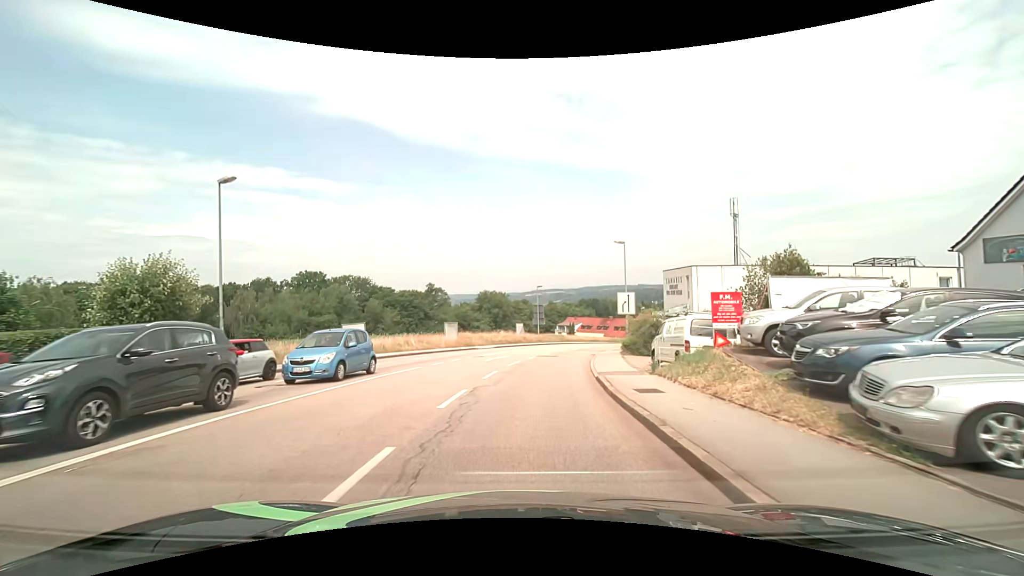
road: tertiary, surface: asphalt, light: Day
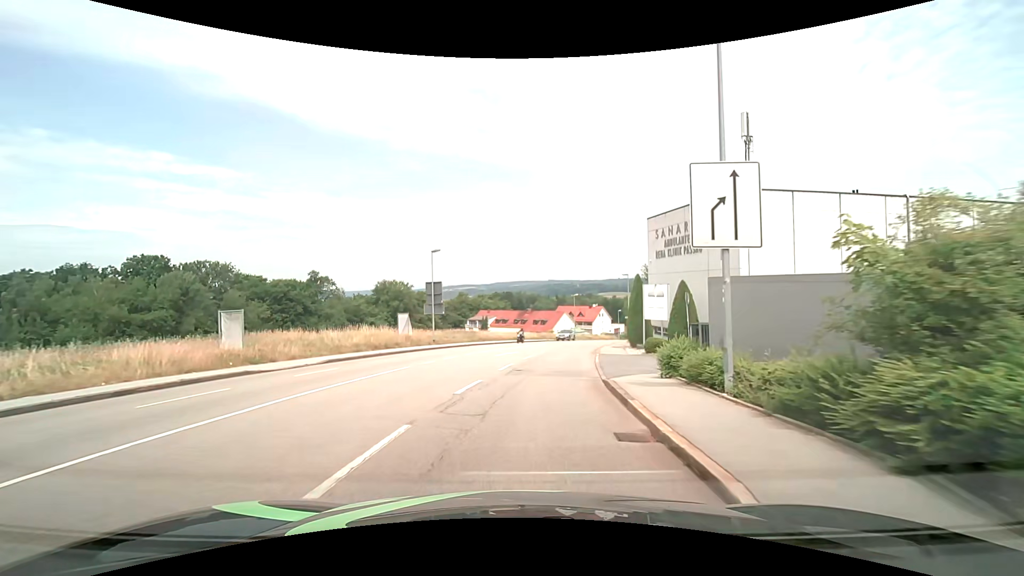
(+2.1, +28.3) m; +10°
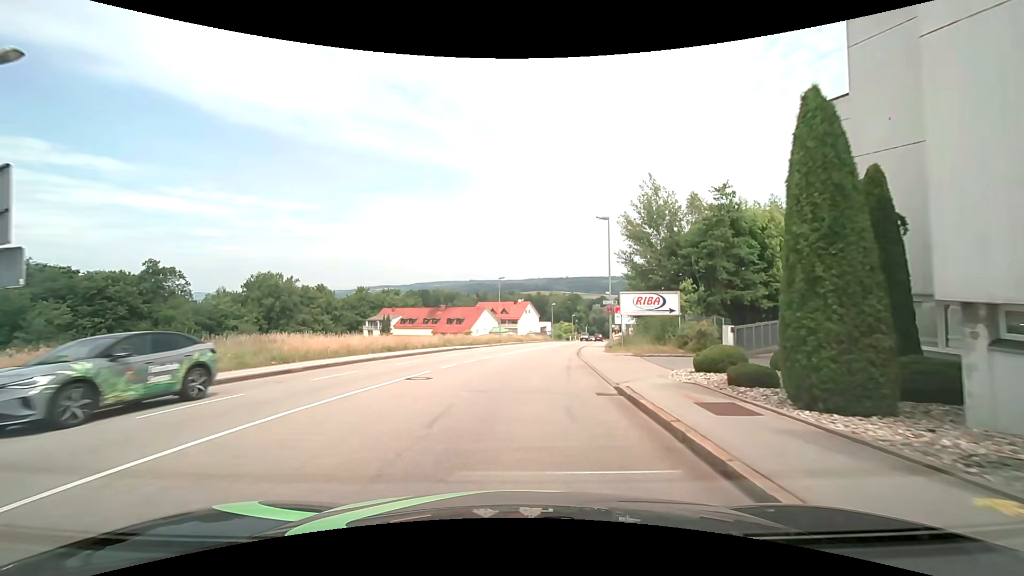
(+2.6, +30.2) m; +8°
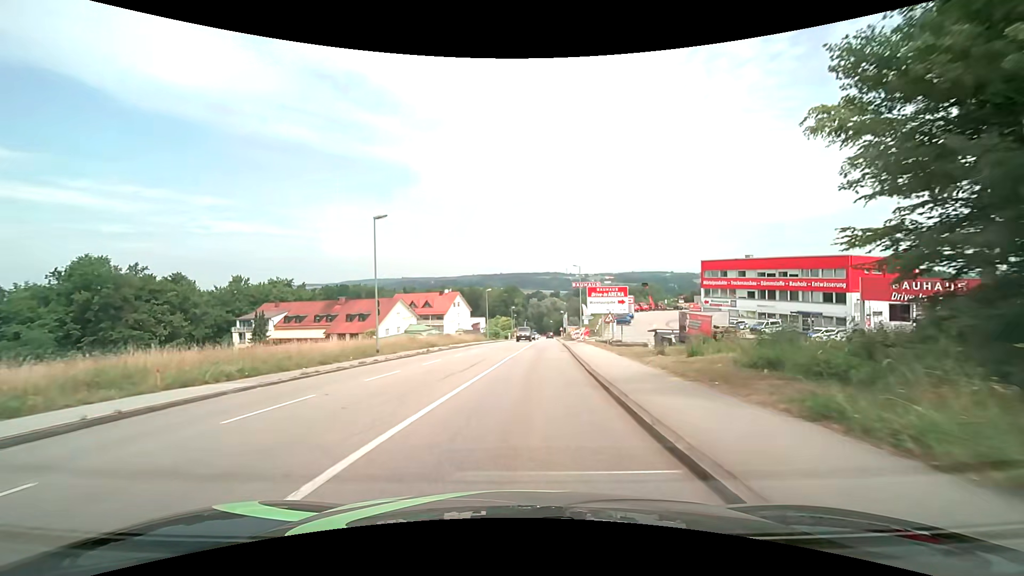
(+2.2, +31.6) m; +8°
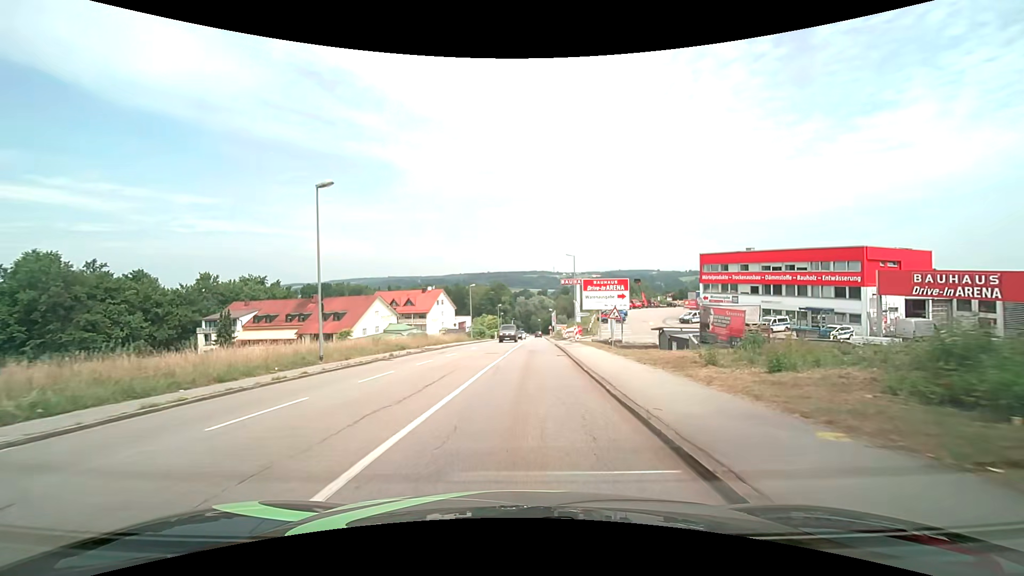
(+0.1, +6.2) m; +2°
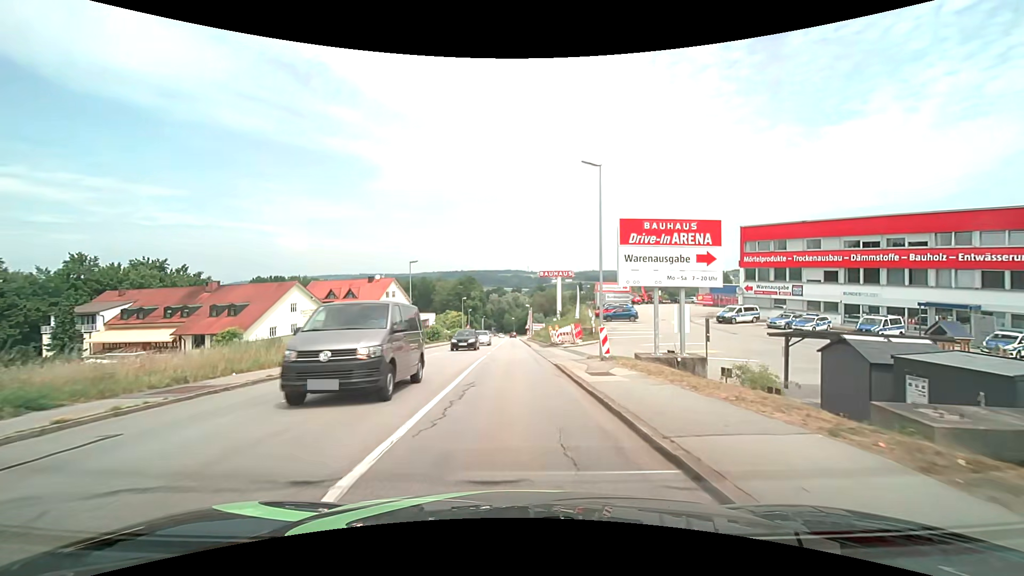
(+0.7, +25.0) m; +3°
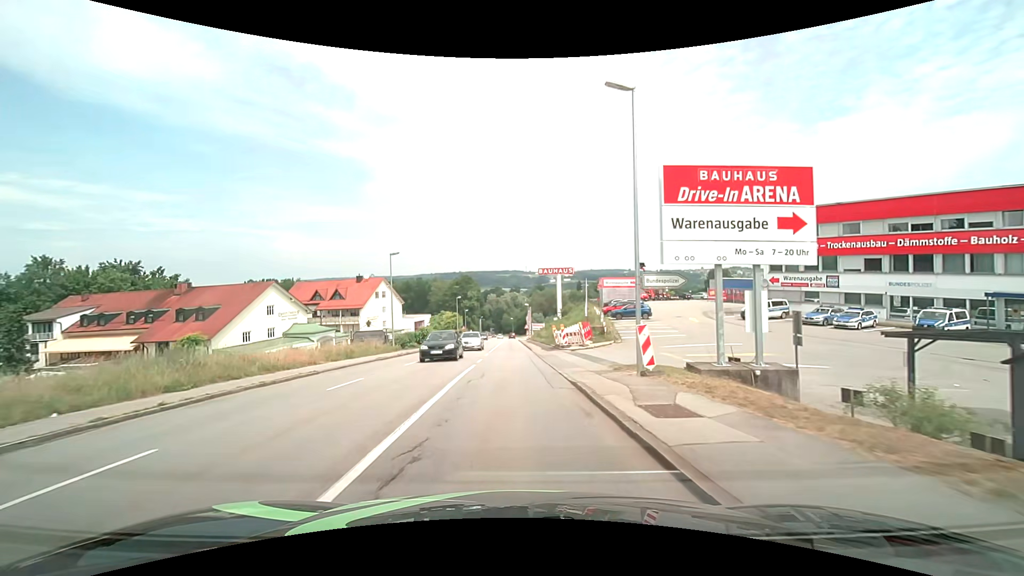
(0.0, +6.4) m; 0°
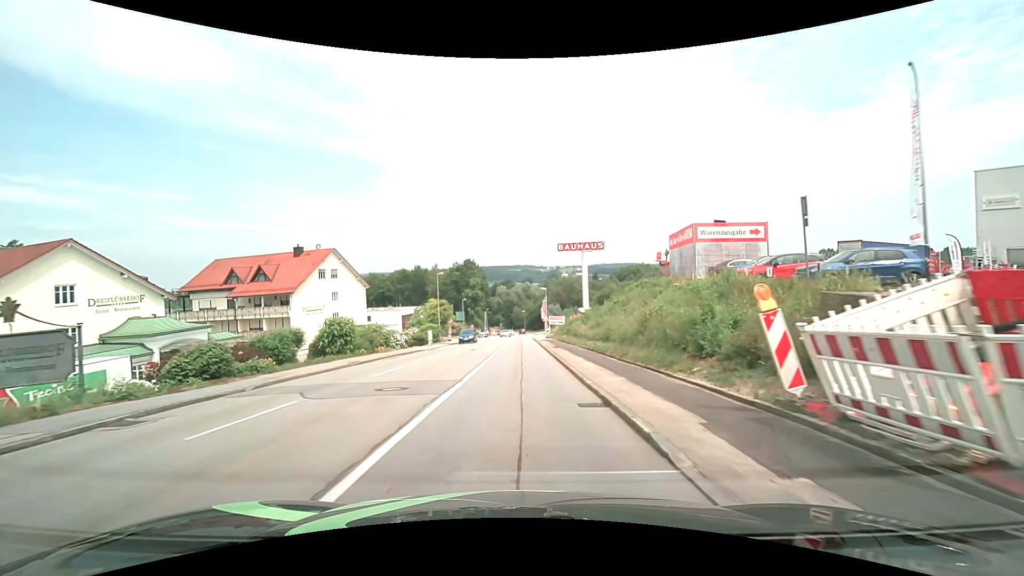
(-0.5, +32.5) m; -2°
(0, +10) (0, +20) (0, +30) (0, +40) (0, +50) (0, +60) (0, +70) (+1, +80) (+1, +90) (+1, +100) m
